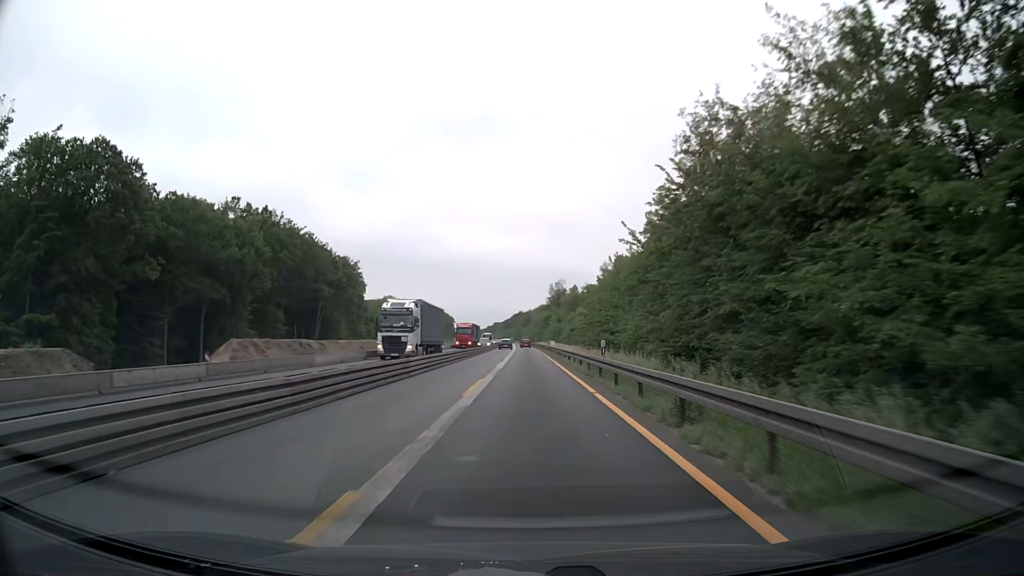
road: motorway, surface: asphalt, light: Day
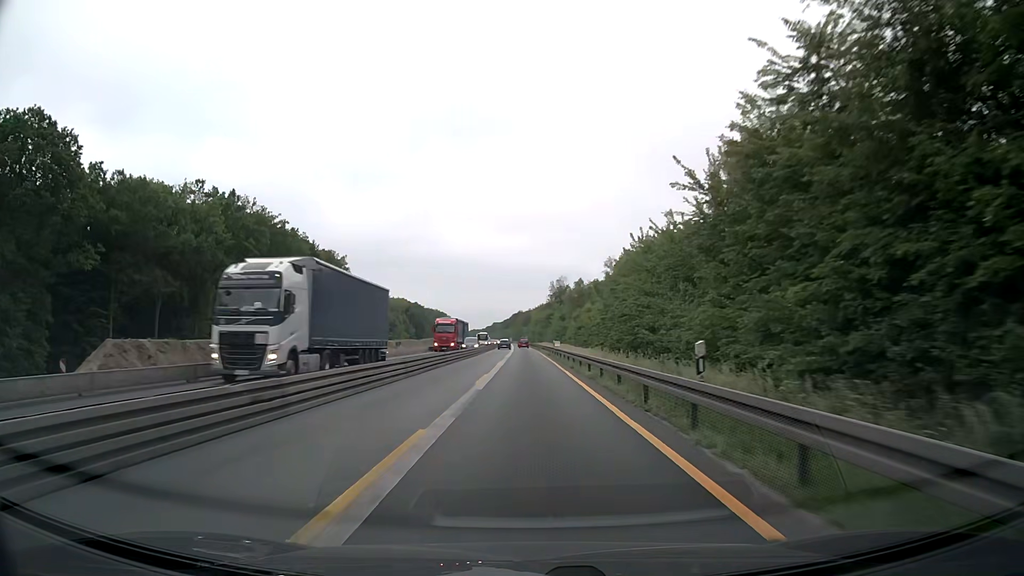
(0.0, +12.9) m; 0°
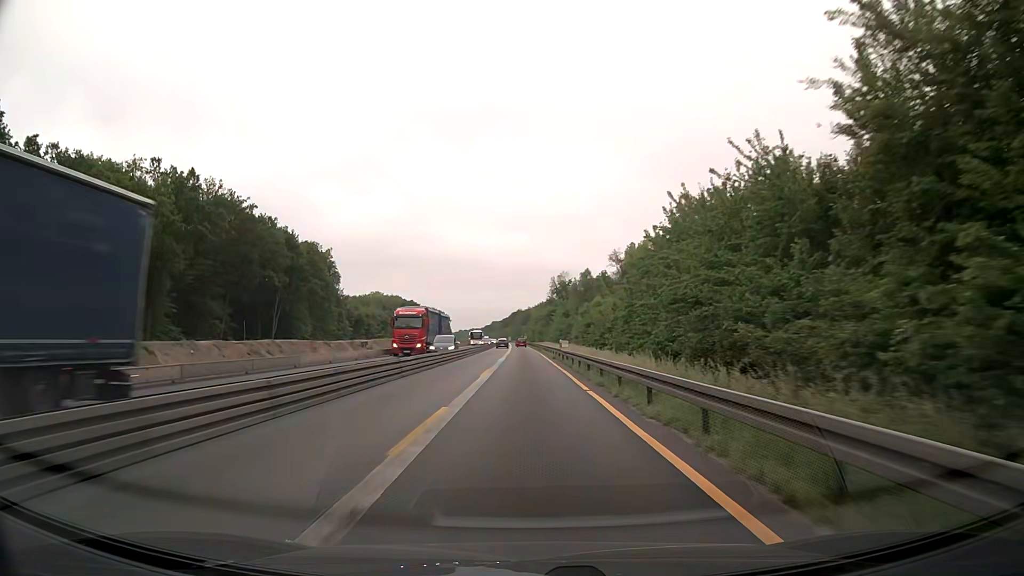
(0.0, +12.9) m; 0°
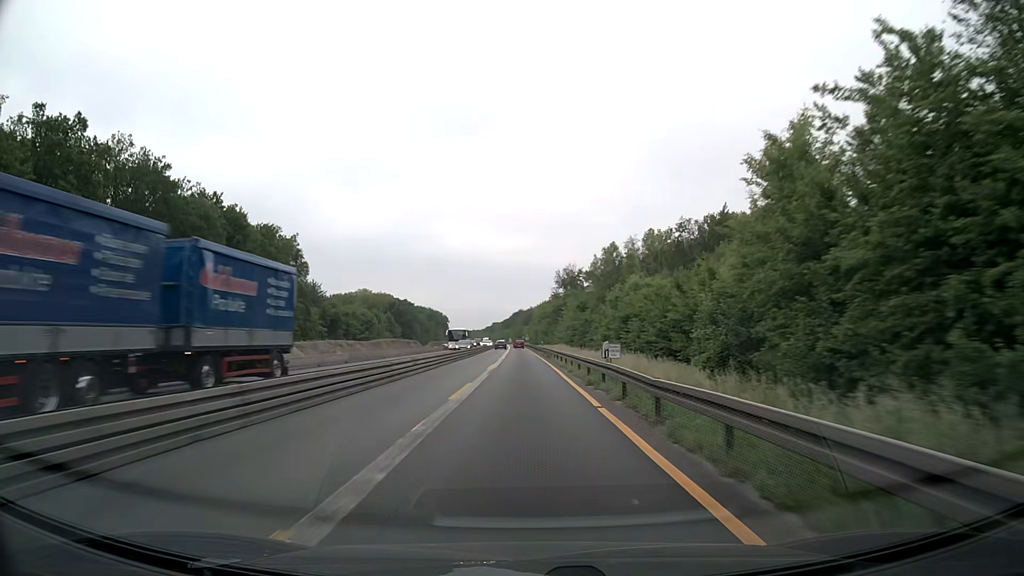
(0.0, +25.7) m; 0°
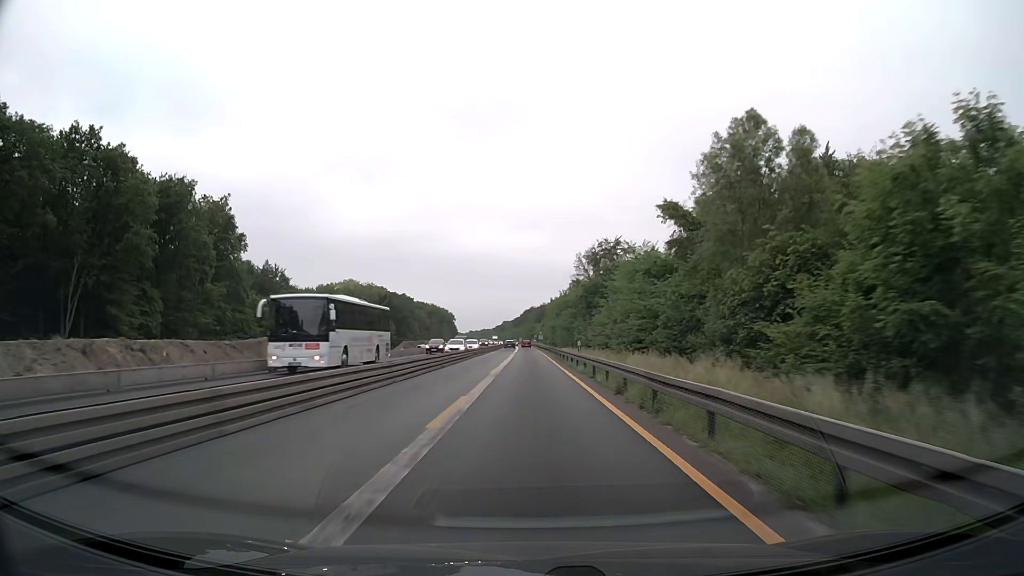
(-0.5, +38.6) m; -1°
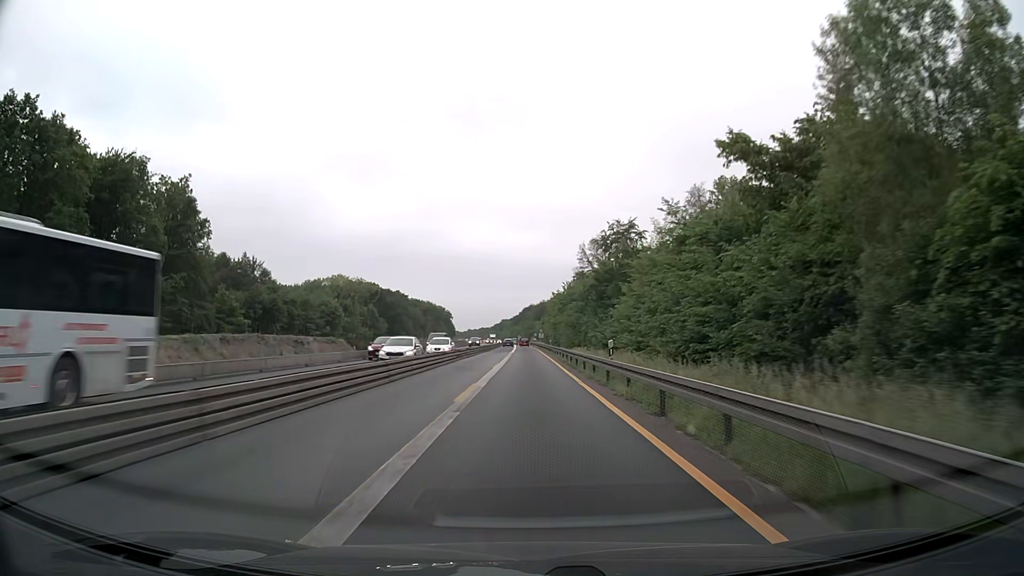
(0.0, +12.9) m; 0°
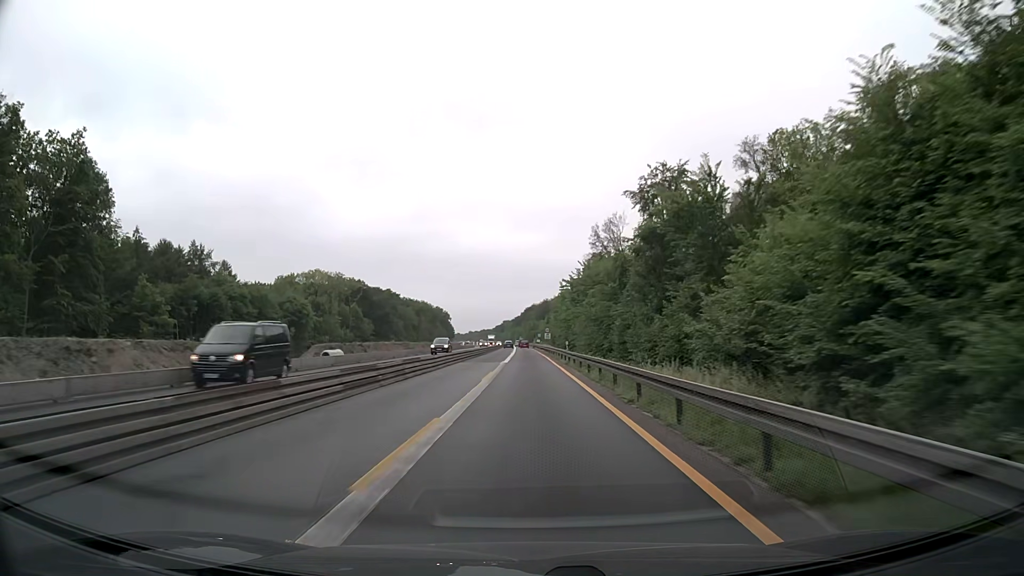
(0.0, +25.8) m; 0°
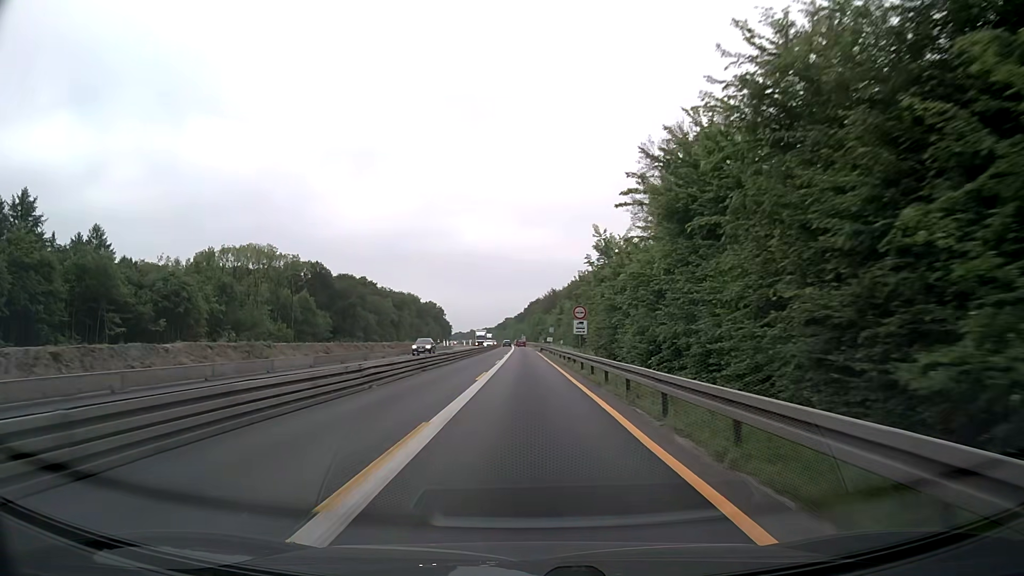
(0.0, +51.5) m; 0°
(0, +10) (0, +20) (0, +30) (0, +40) (0, +50) (-1, +60) (-1, +70) (-1, +80) (-1, +90) (-1, +100) m
